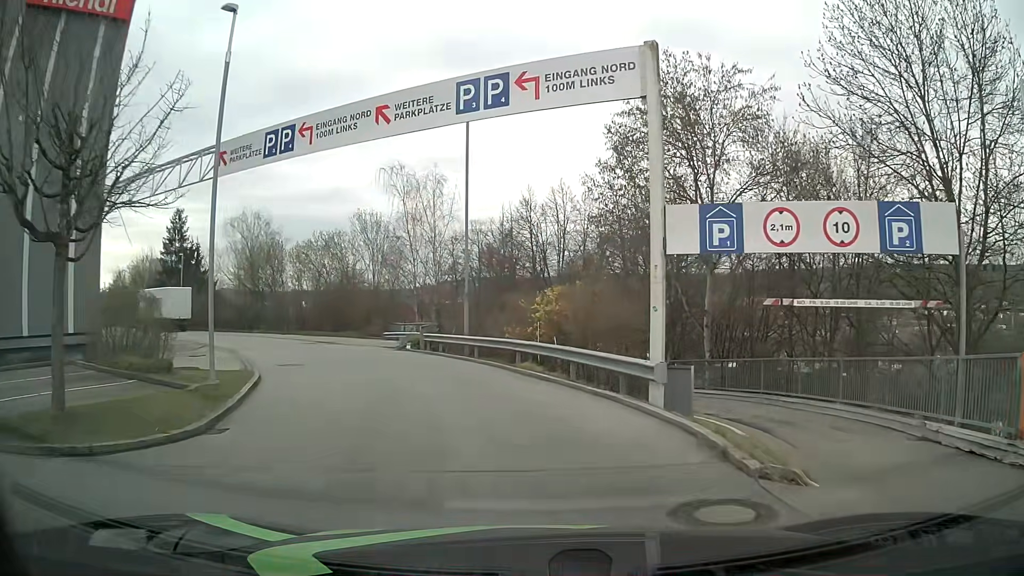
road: service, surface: asphalt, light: Day
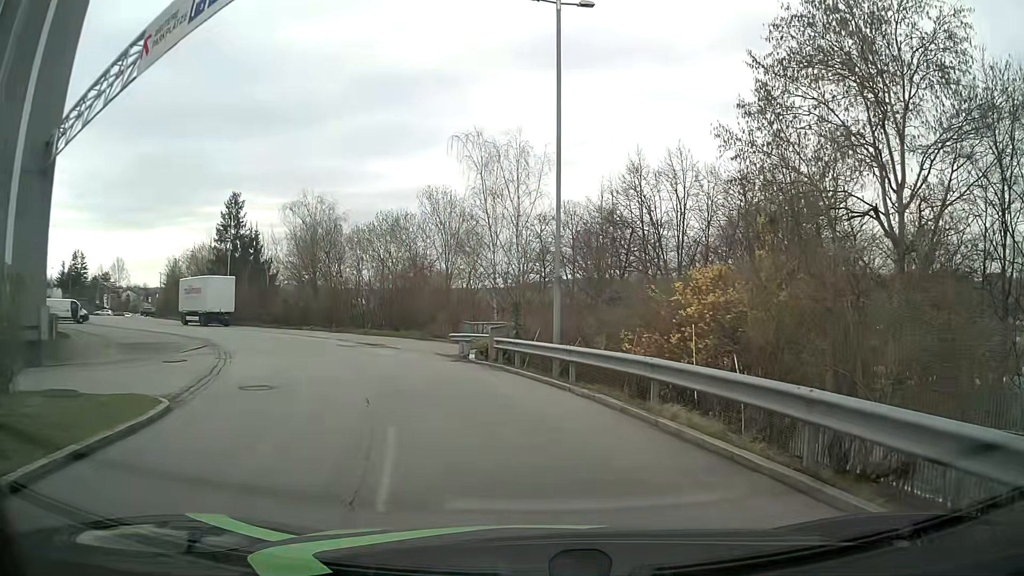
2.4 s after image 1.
(-0.4, +8.7) m; -7°
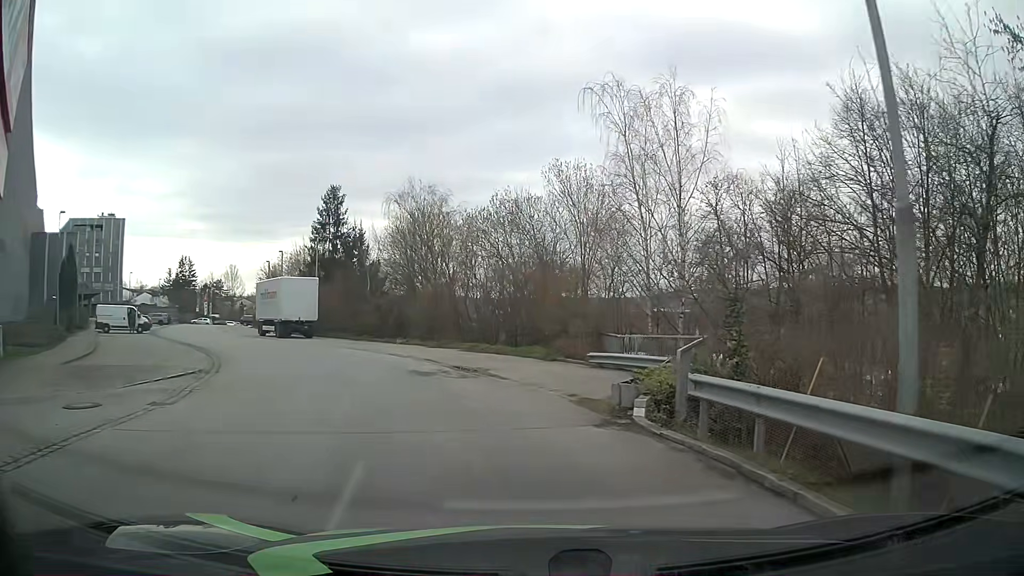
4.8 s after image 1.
(-0.8, +10.6) m; -9°
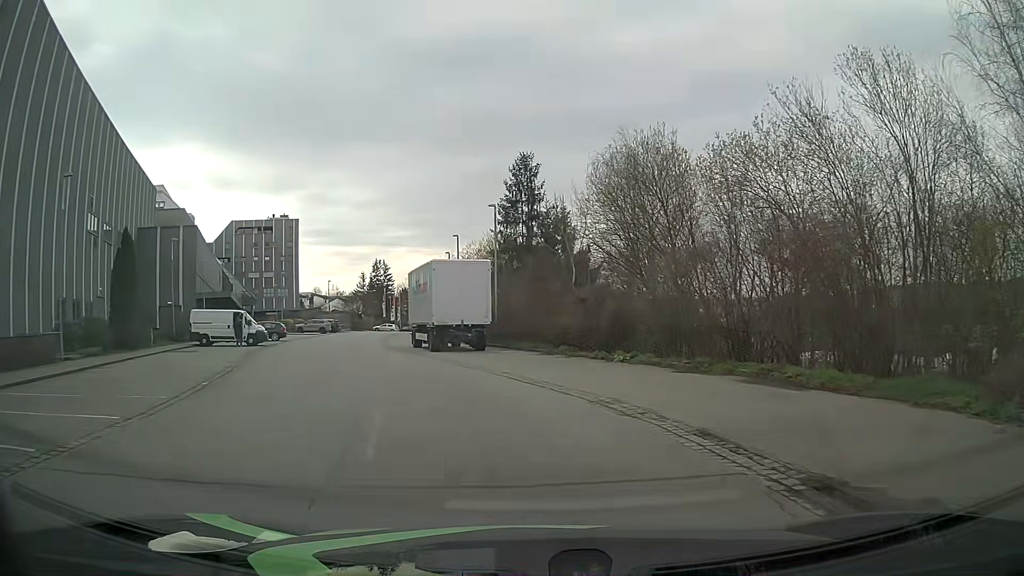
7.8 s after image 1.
(-2.7, +15.2) m; -19°
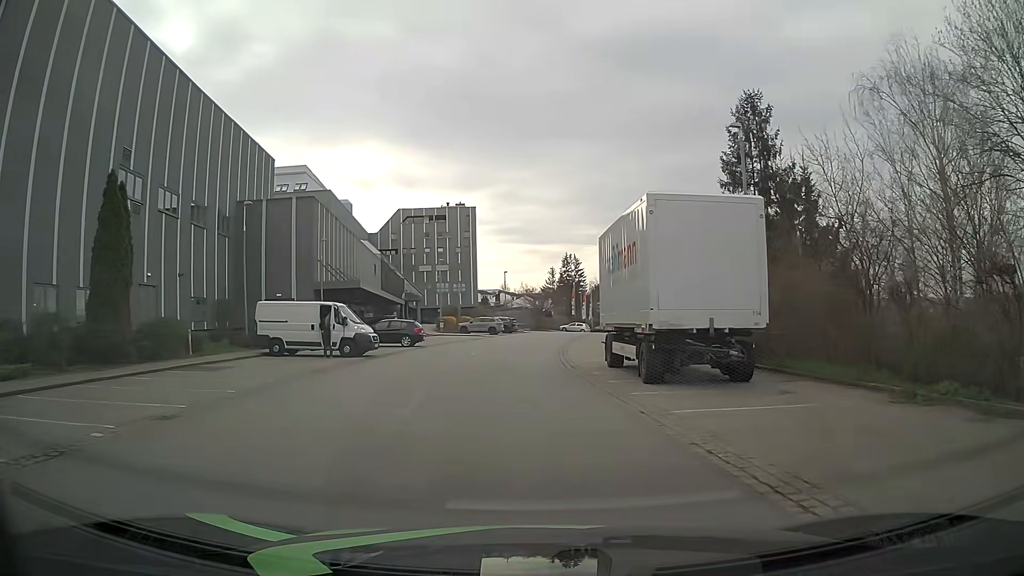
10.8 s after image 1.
(-2.3, +14.9) m; -18°
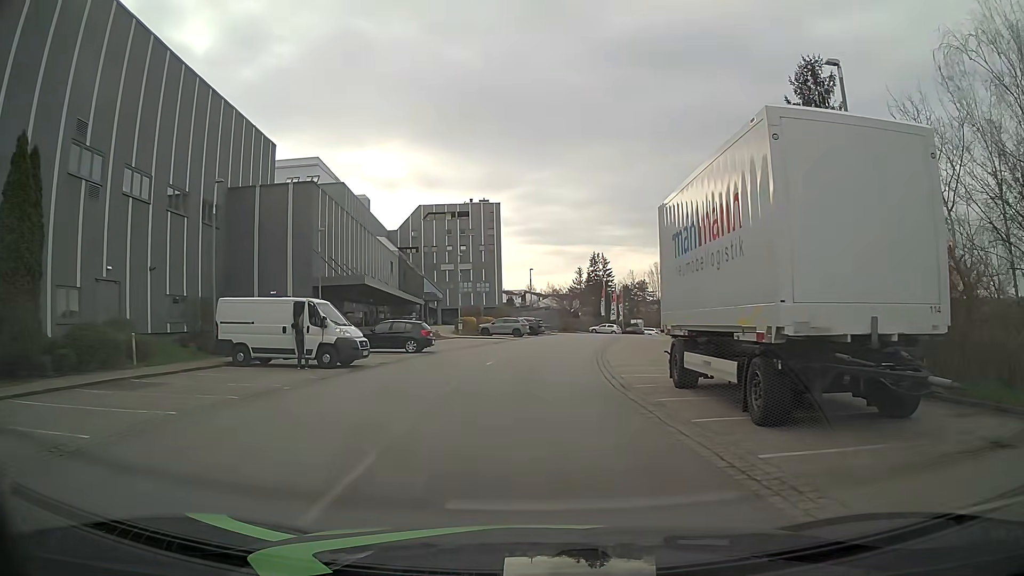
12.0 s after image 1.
(-0.1, +5.9) m; -3°
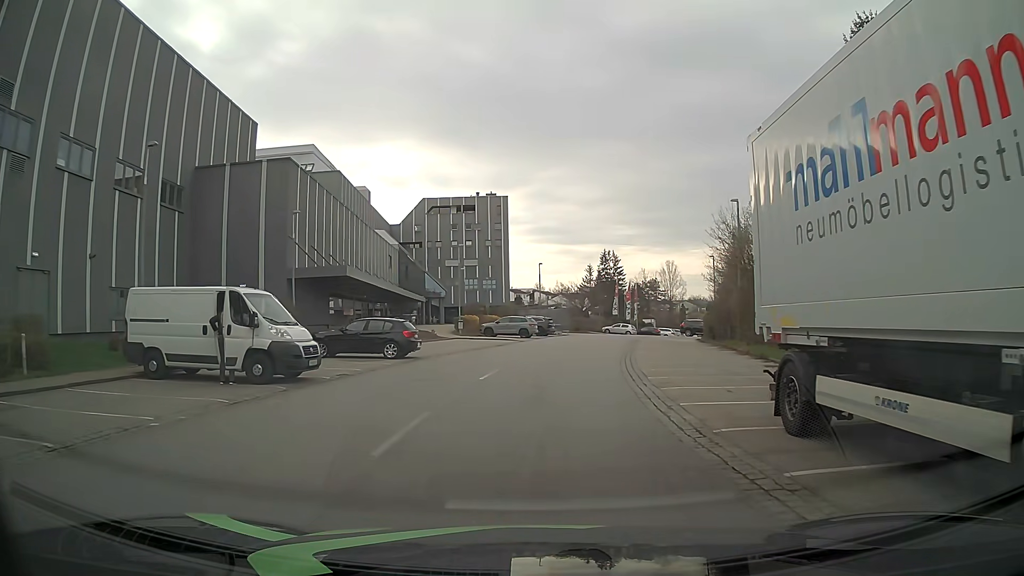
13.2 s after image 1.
(0.0, +6.0) m; 0°
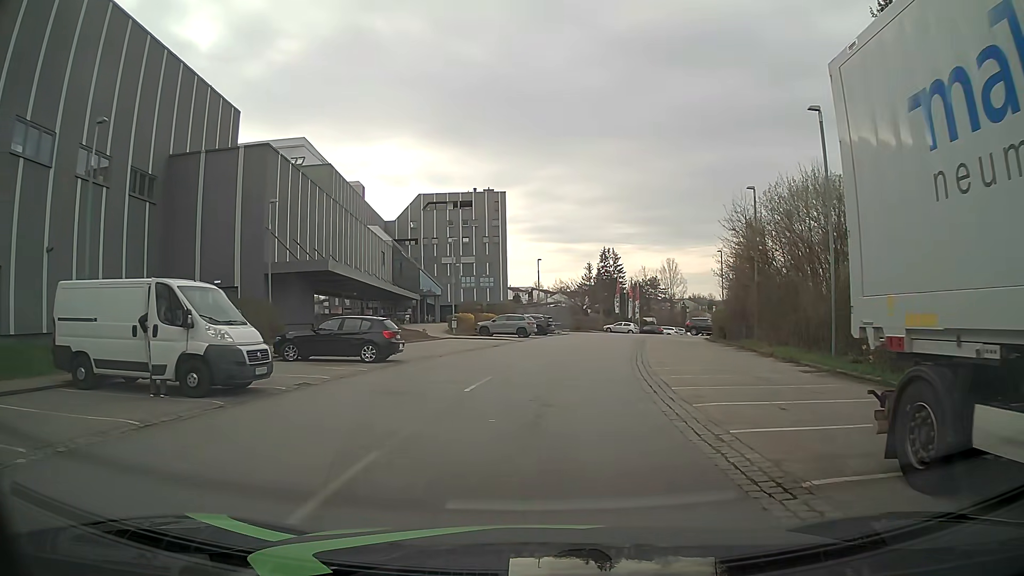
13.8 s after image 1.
(0.0, +3.0) m; -1°
(0, +10) (+1, +20) (+3, +30) (+5, +40) (+7, +49) (+10, +59) (+14, +68) (+19, +77) (+24, +85) (+29, +94) m
